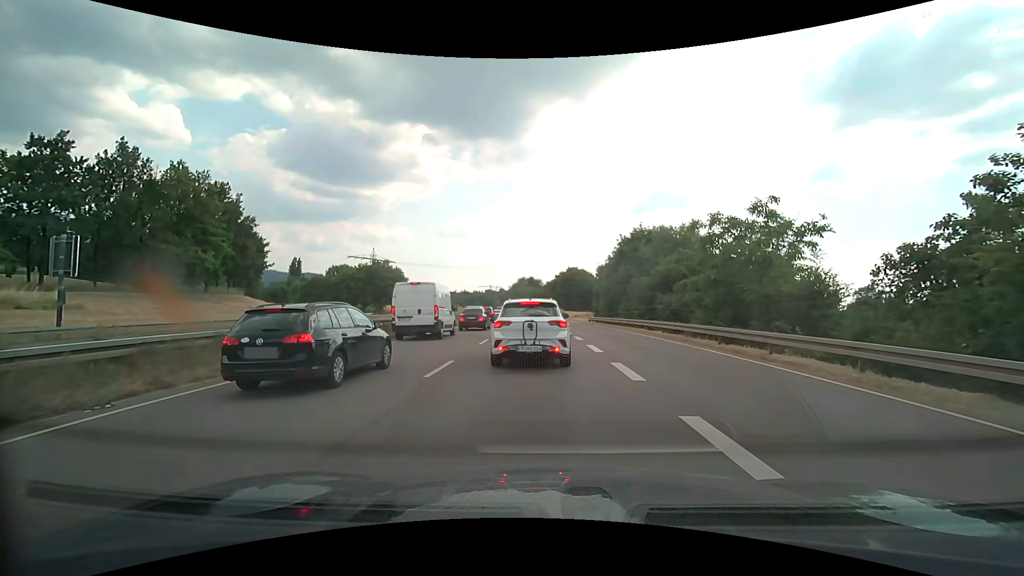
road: trunk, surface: asphalt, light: Day
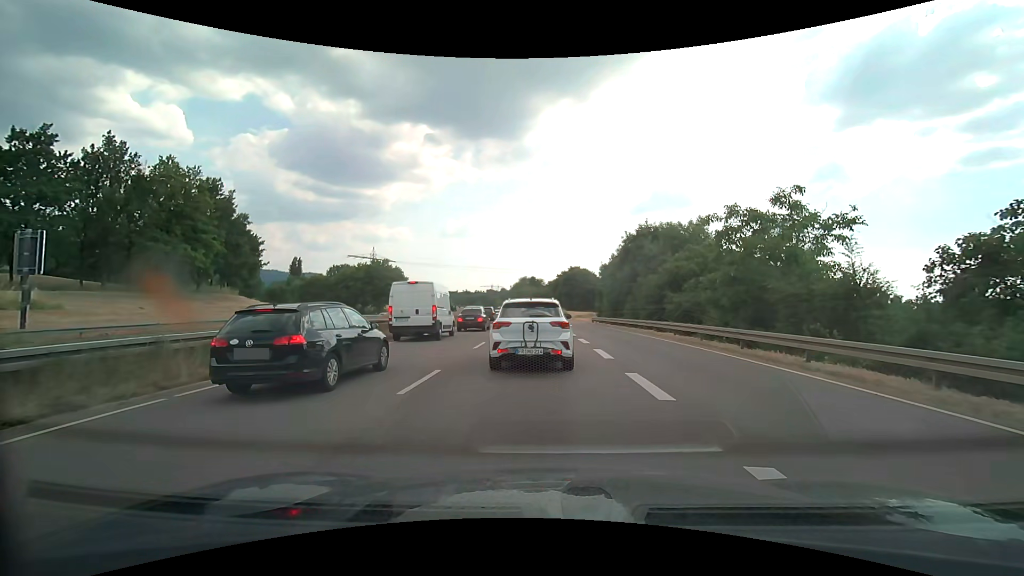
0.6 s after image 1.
(0.0, +1.9) m; -1°
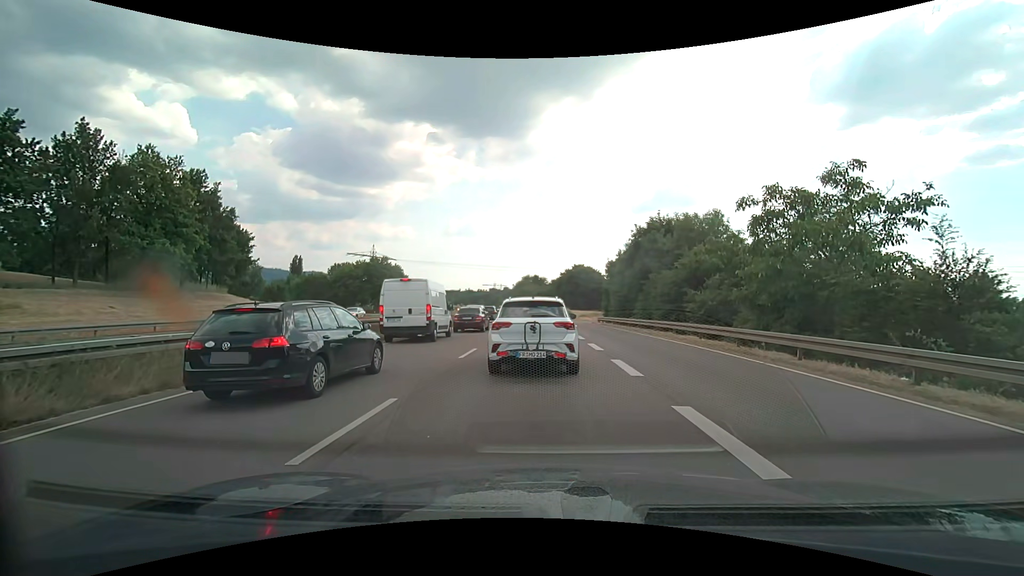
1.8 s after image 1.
(0.0, +3.4) m; 0°
(0, +10) (0, +20) (0, +30) (0, +40) (-1, +50) (-1, +60) (-1, +70) (-2, +80) (-2, +90) (-3, +100) m
